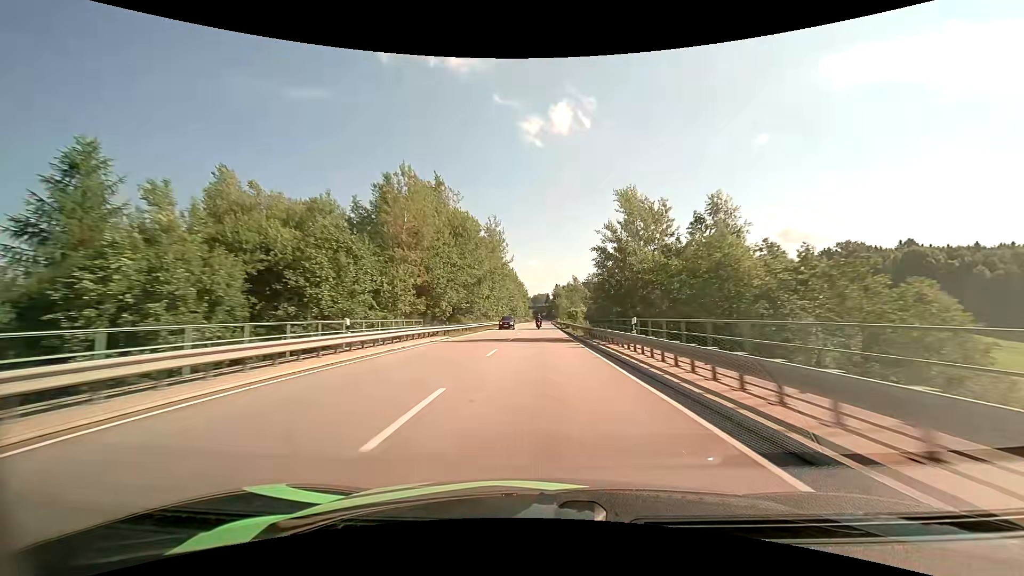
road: primary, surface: asphalt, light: Day
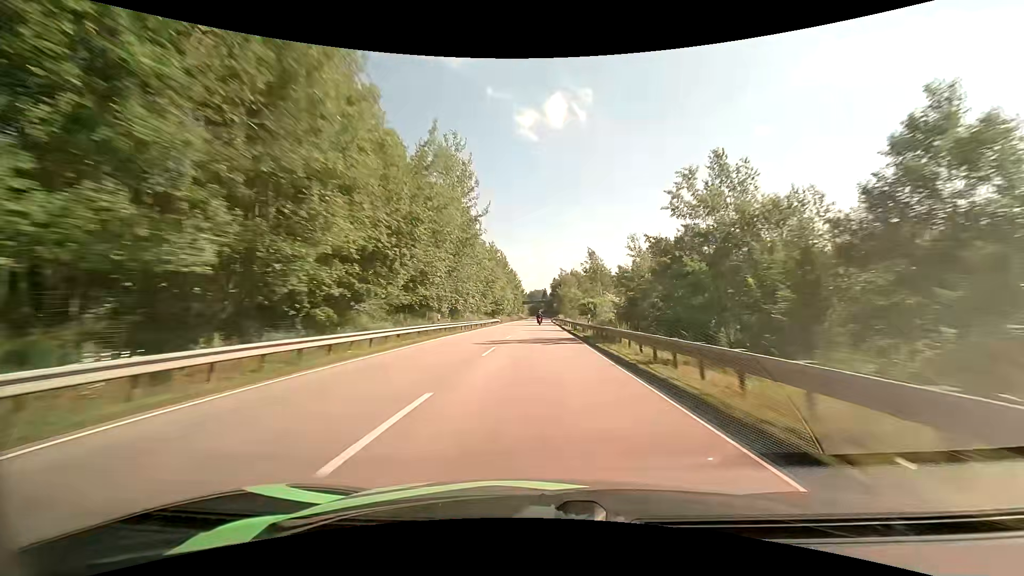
(+0.1, +36.6) m; +1°
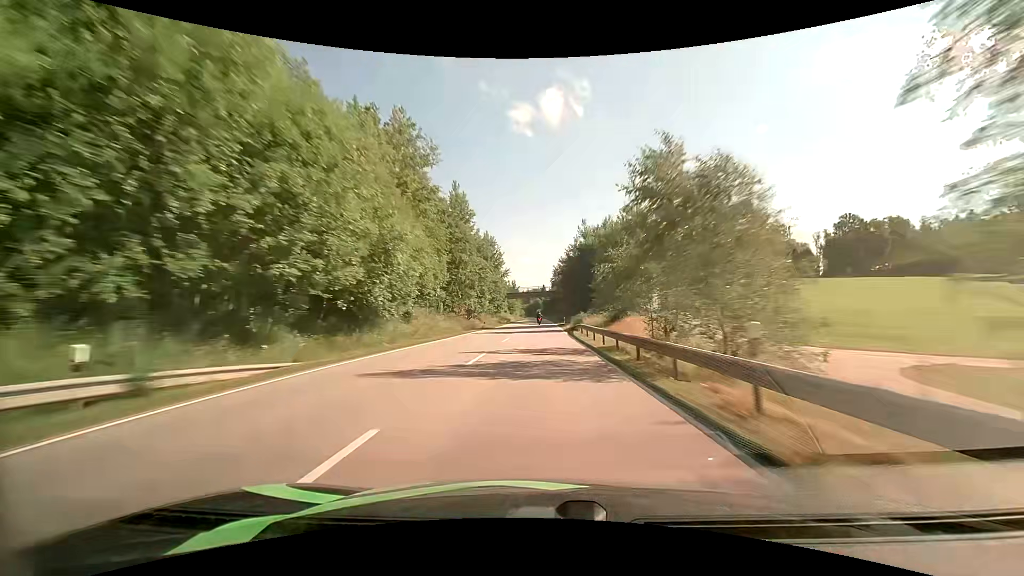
(+0.1, +73.7) m; 0°
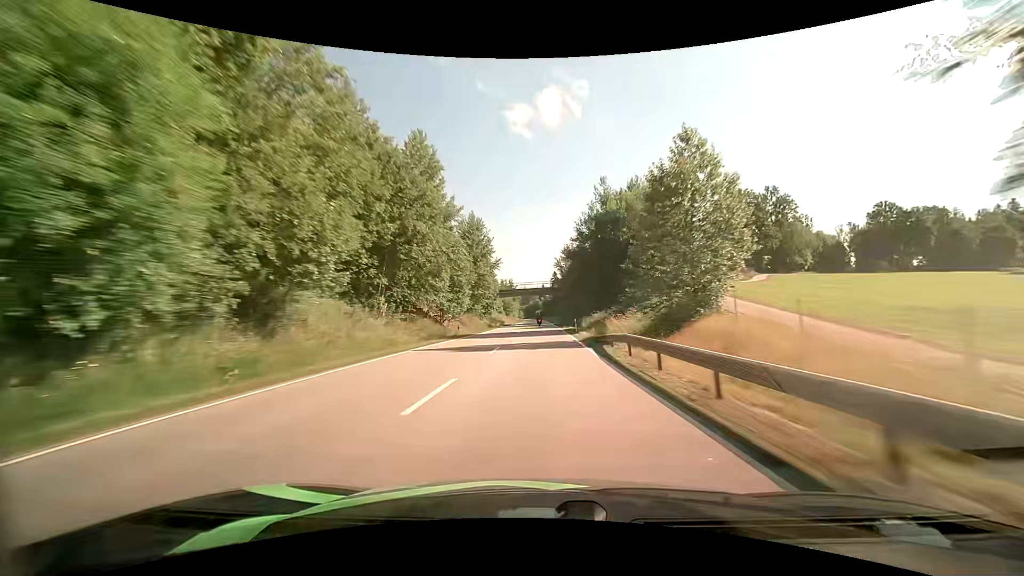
(-0.1, +18.6) m; 0°
